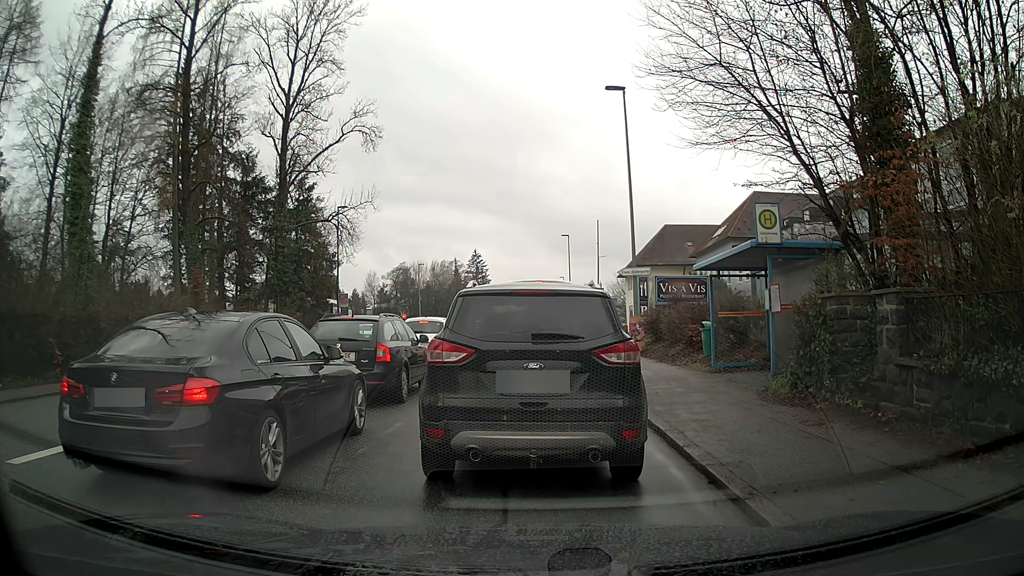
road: tertiary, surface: asphalt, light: Day
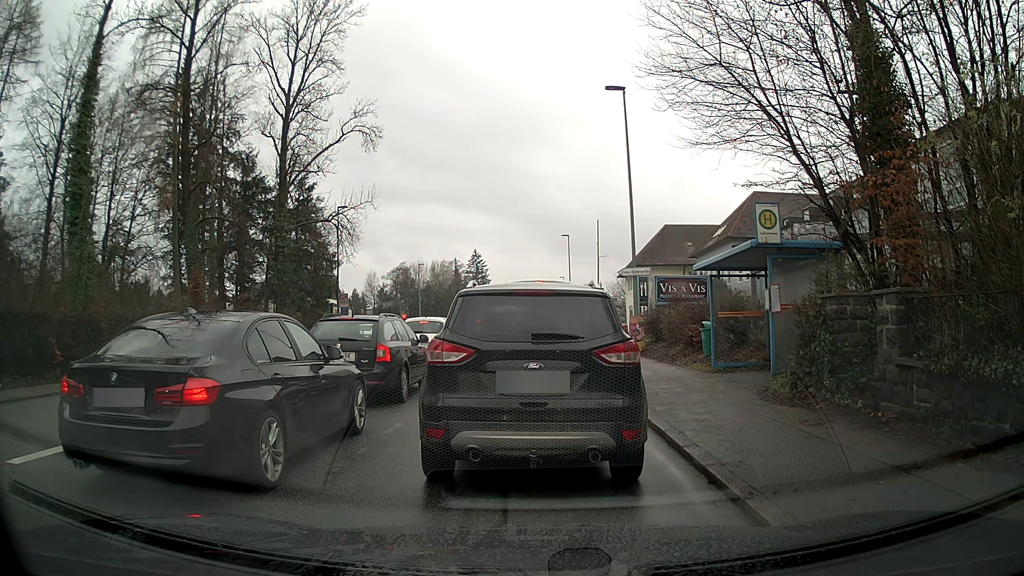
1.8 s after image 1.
(0.0, 0.0) m; 0°
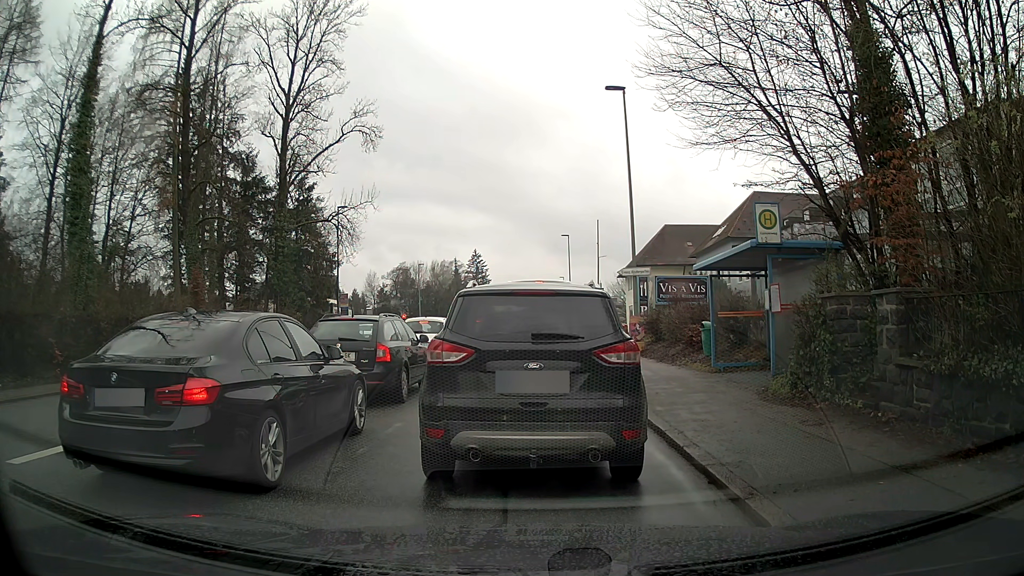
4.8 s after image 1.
(0.0, 0.0) m; 0°
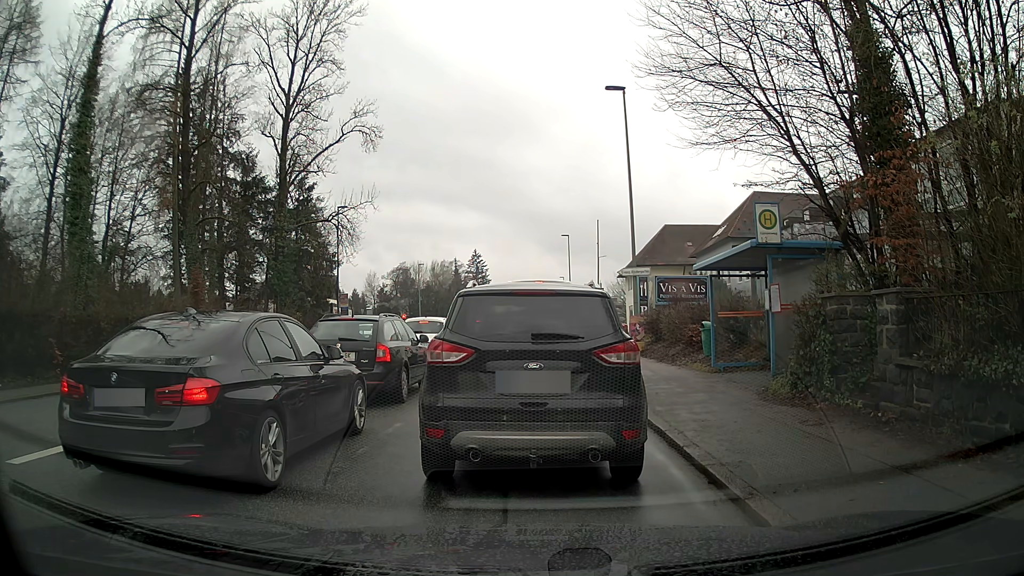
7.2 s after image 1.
(0.0, 0.0) m; 0°
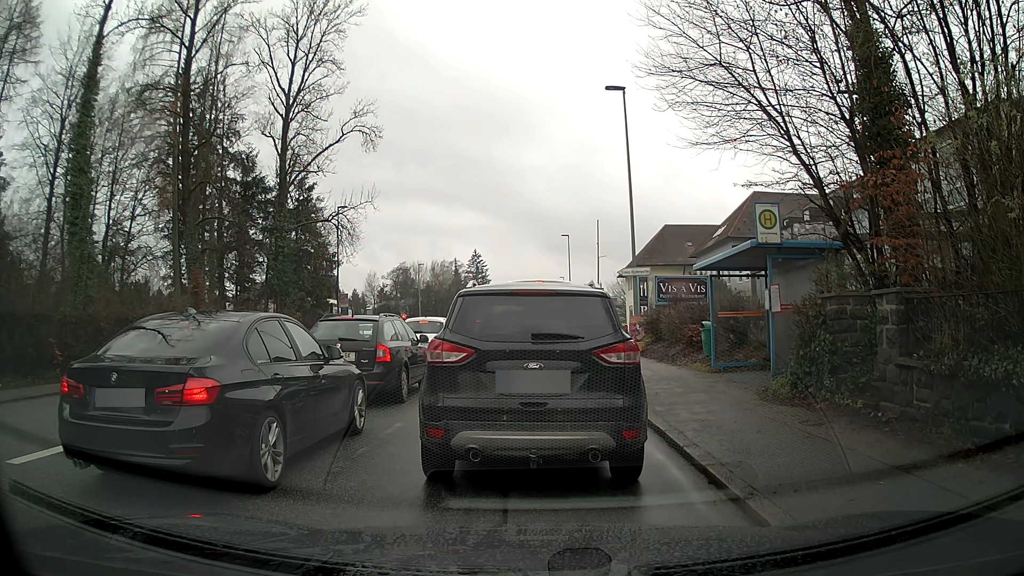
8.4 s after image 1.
(0.0, 0.0) m; 0°
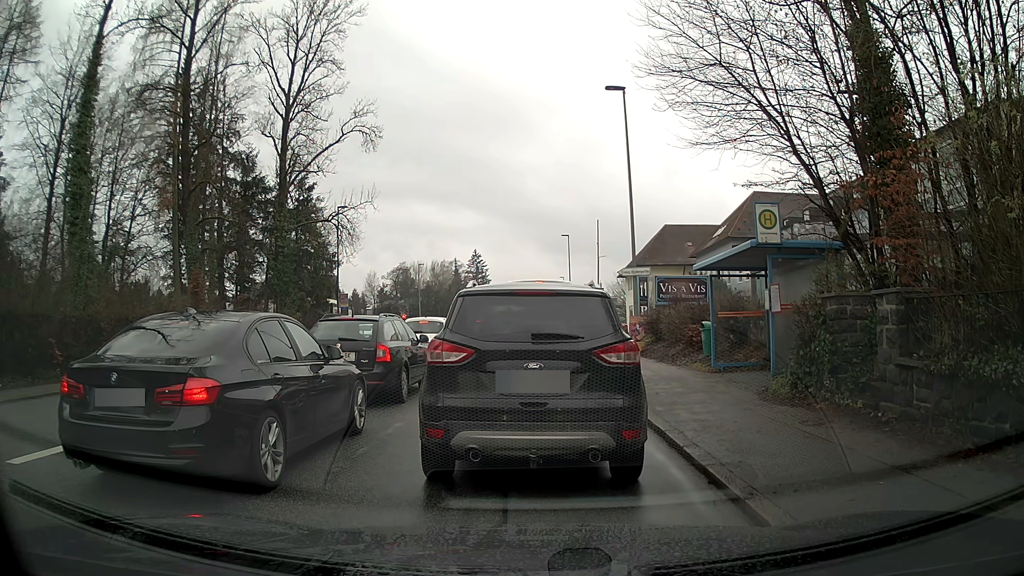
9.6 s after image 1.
(0.0, 0.0) m; 0°
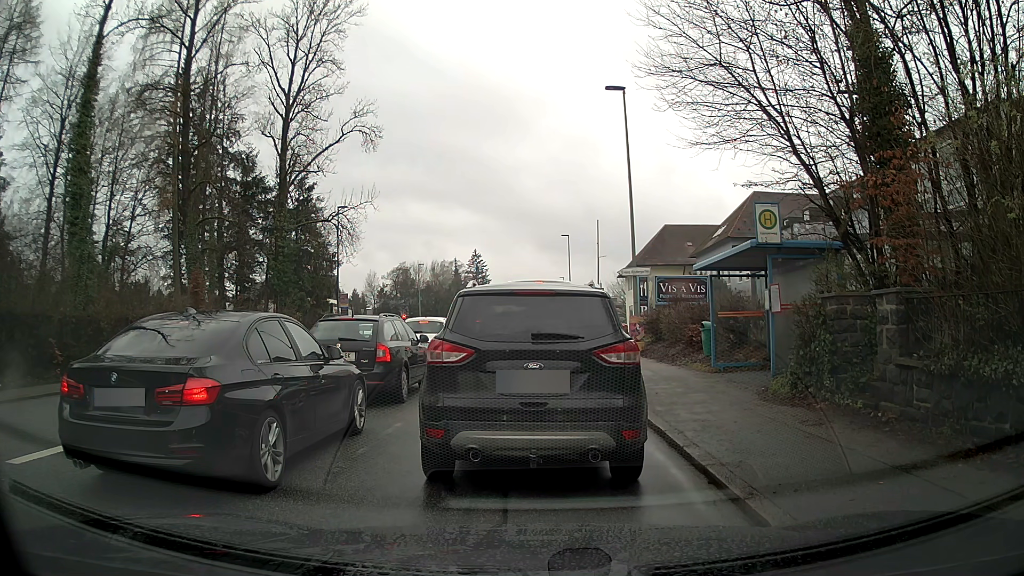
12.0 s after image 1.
(0.0, 0.0) m; 0°
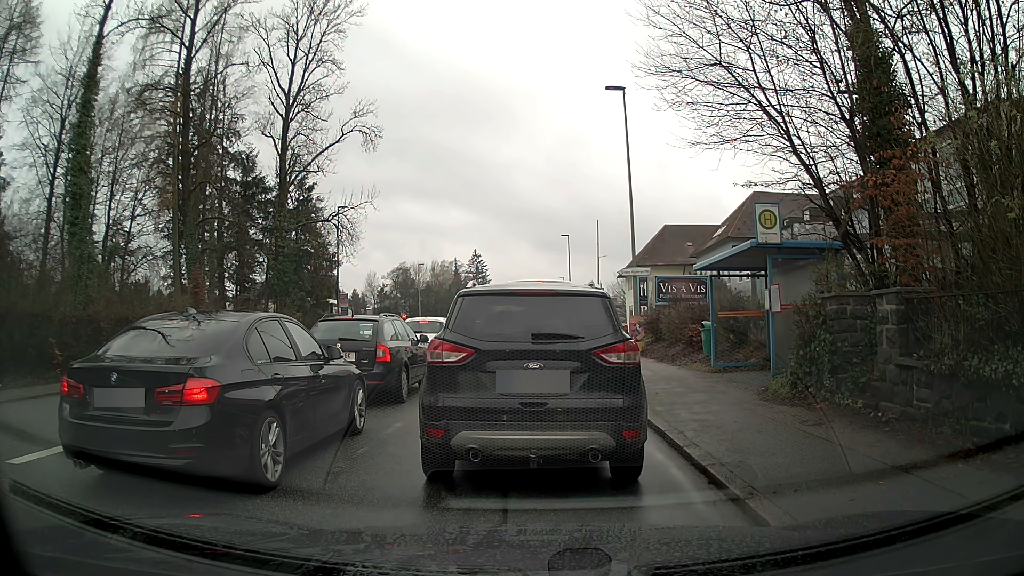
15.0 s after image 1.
(0.0, 0.0) m; 0°
(0, +10) (+1, +20) (+1, +30) (+1, +40) (+1, +50) (+2, +60) (+2, +70) (+2, +80) (+4, +90) (+13, +94) m
